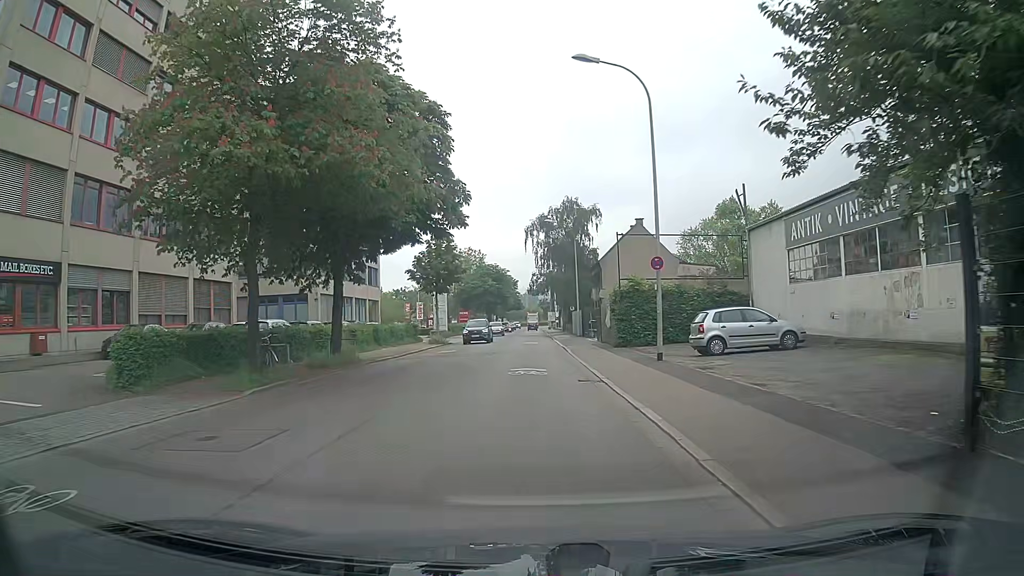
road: tertiary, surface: asphalt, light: Day
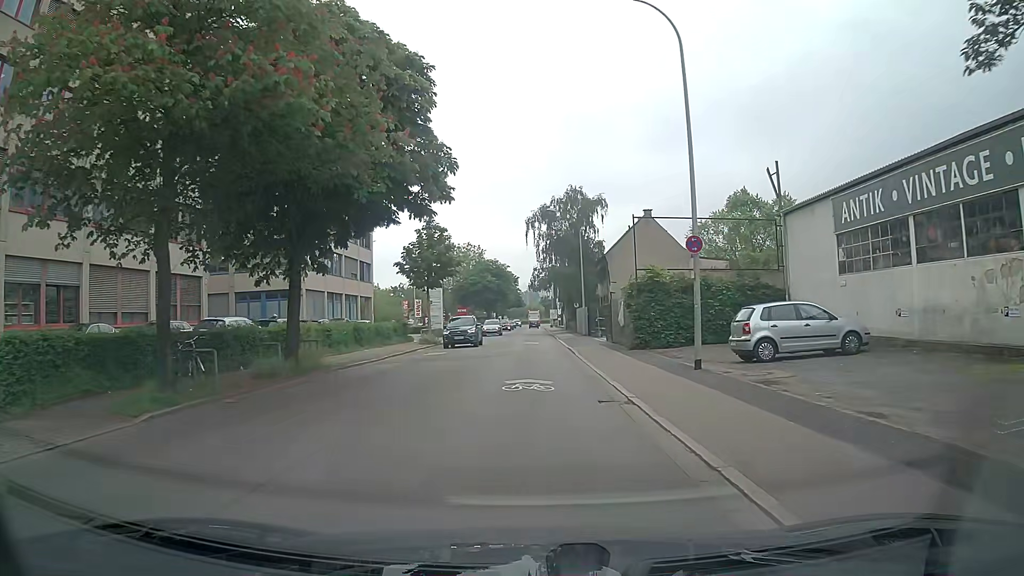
(0.0, +4.5) m; 0°
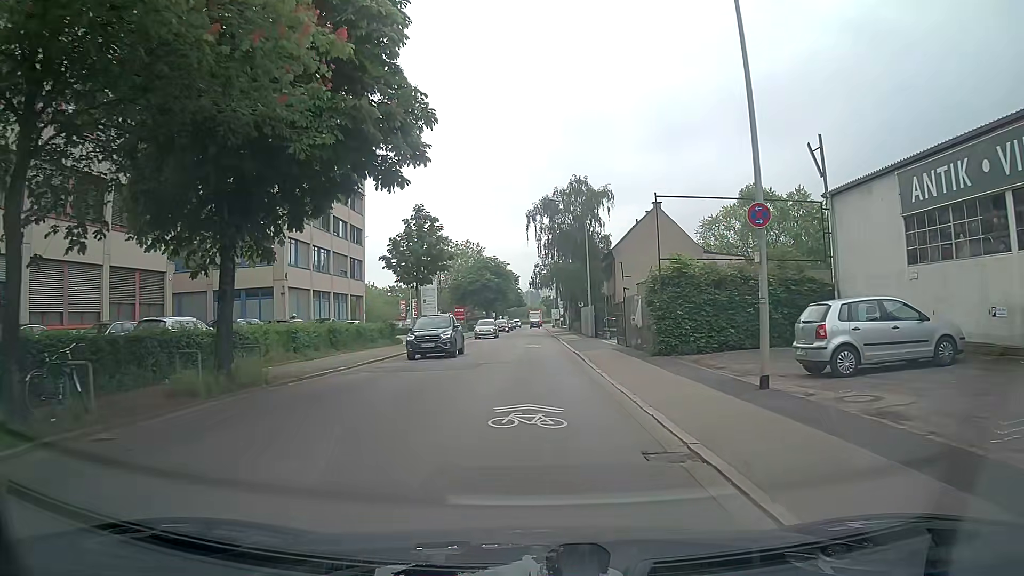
(0.0, +4.5) m; 0°
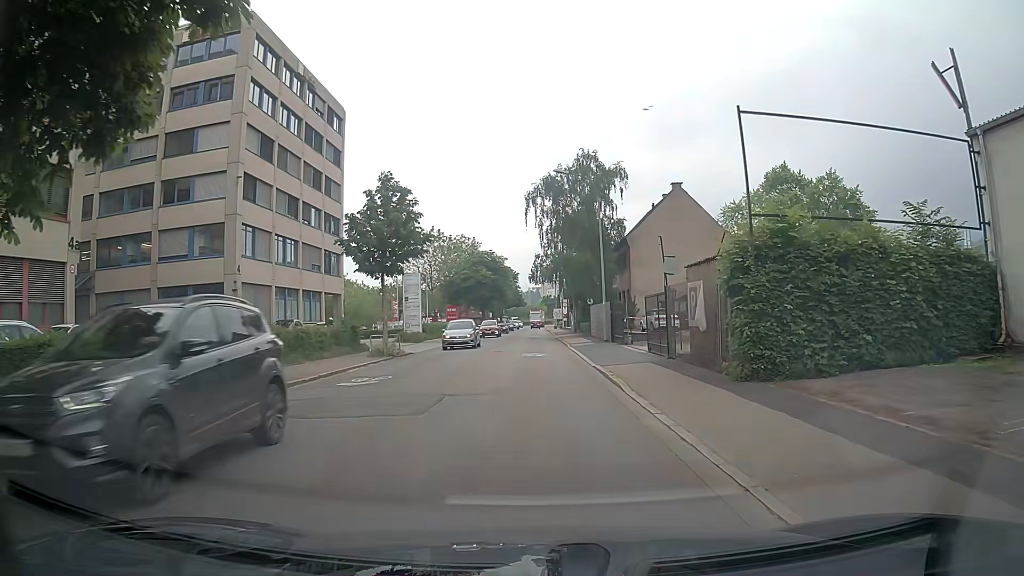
(0.0, +9.0) m; -1°
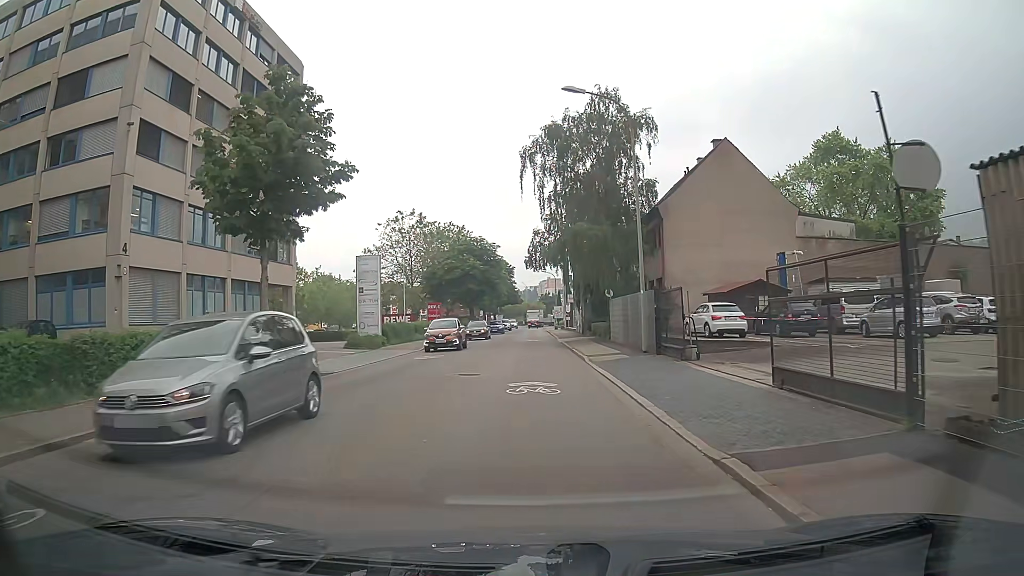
(+0.2, +13.4) m; 0°
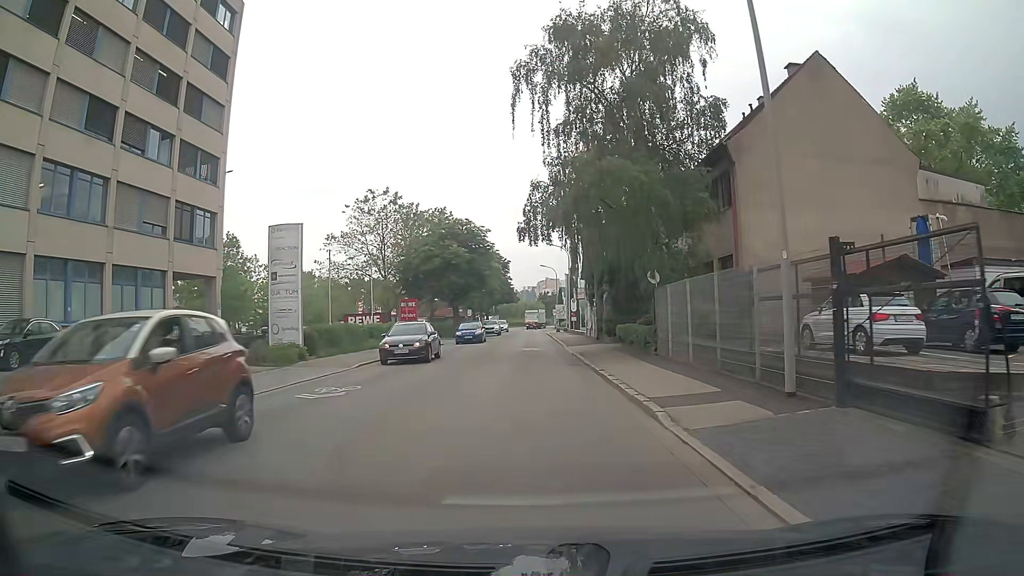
(+0.2, +13.4) m; +1°
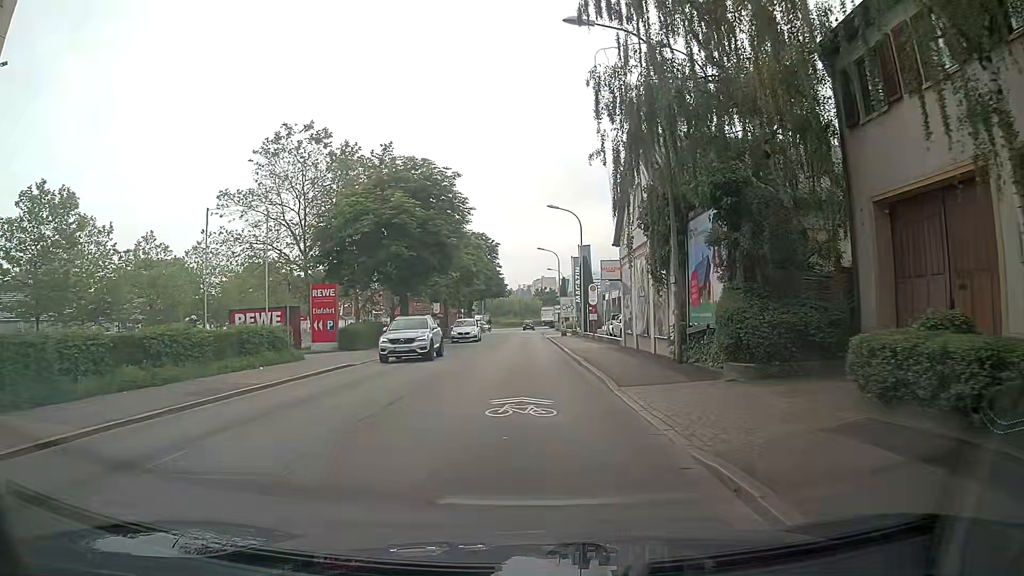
(0.0, +22.5) m; 0°
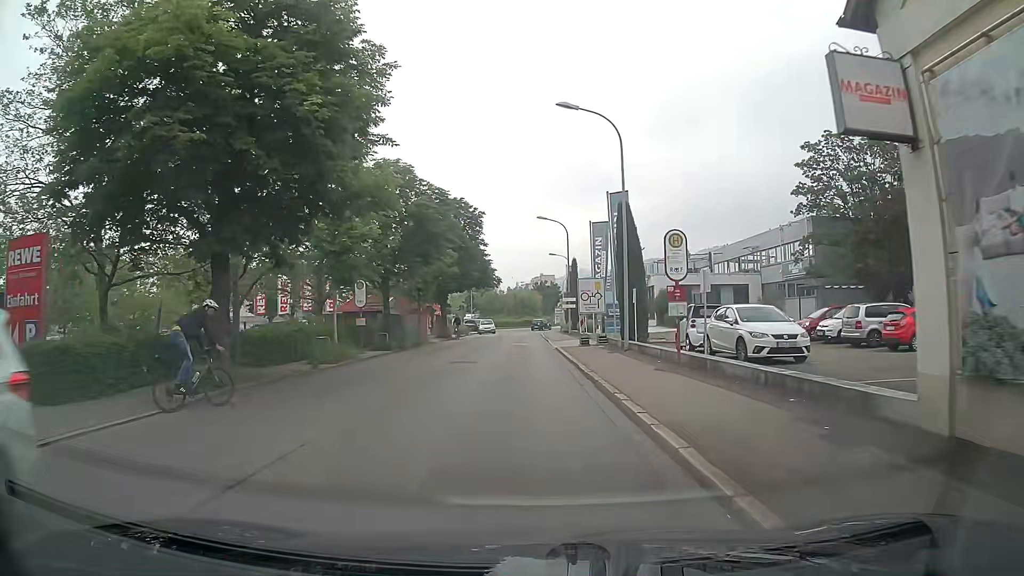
(+0.3, +22.4) m; +1°
(0, +10) (0, +20) (-1, +30) (-1, +40) (-1, +50) (-1, +60) (-1, +70) (-1, +80) (+2, +89) (+7, +98) m
